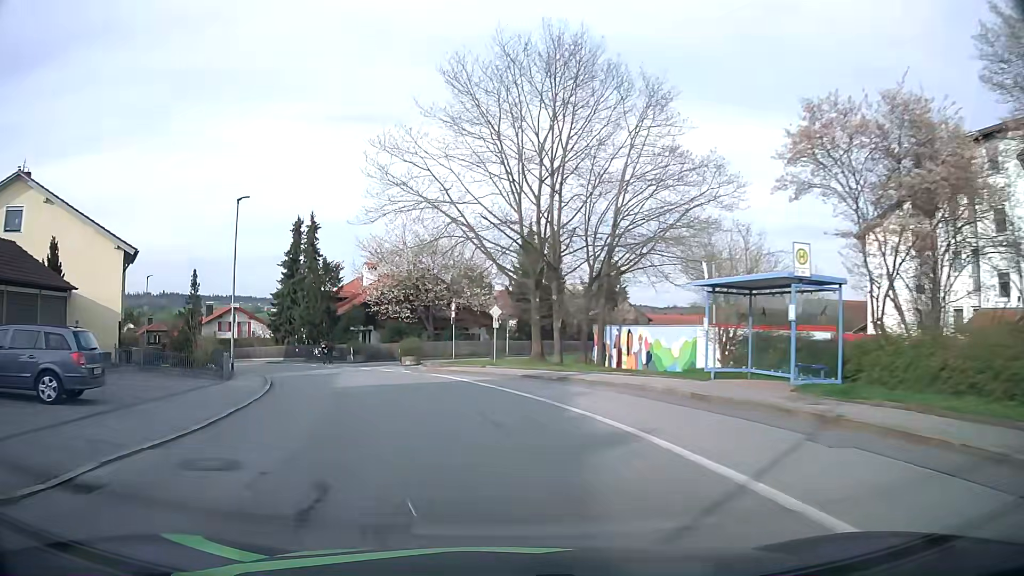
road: unclassified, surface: asphalt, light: Day
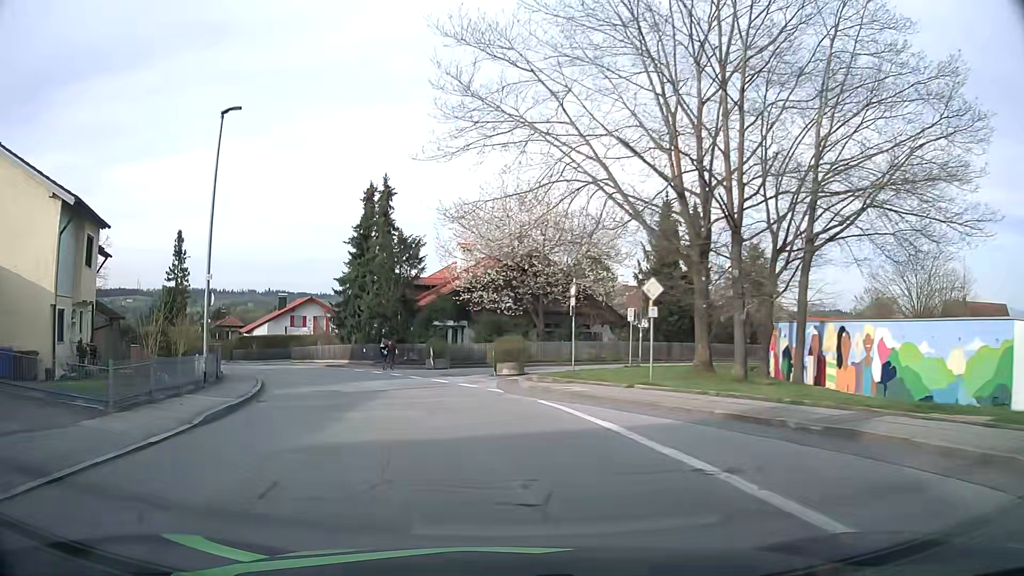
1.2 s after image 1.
(-1.1, +12.8) m; -9°
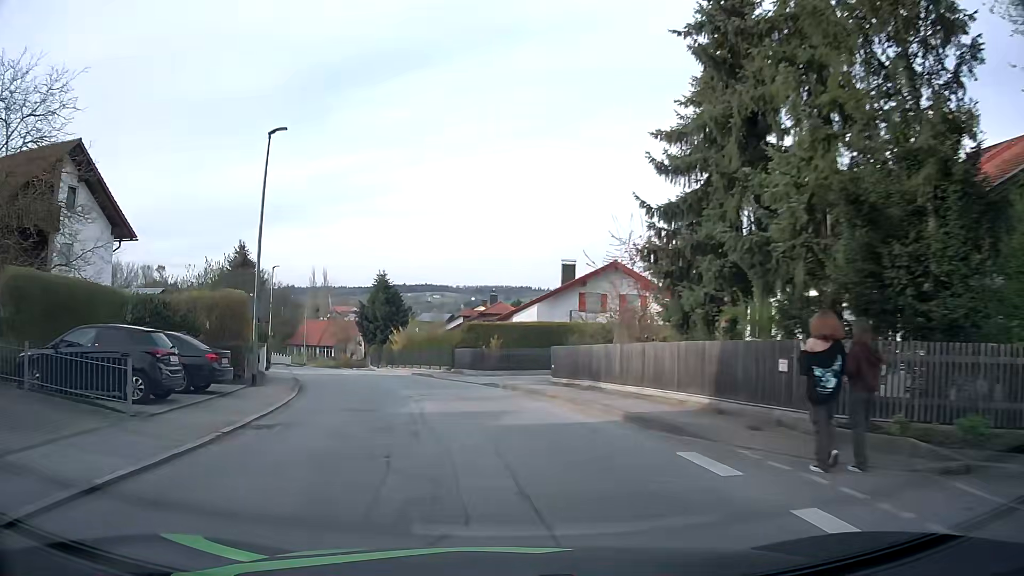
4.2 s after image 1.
(-7.5, +30.9) m; -27°
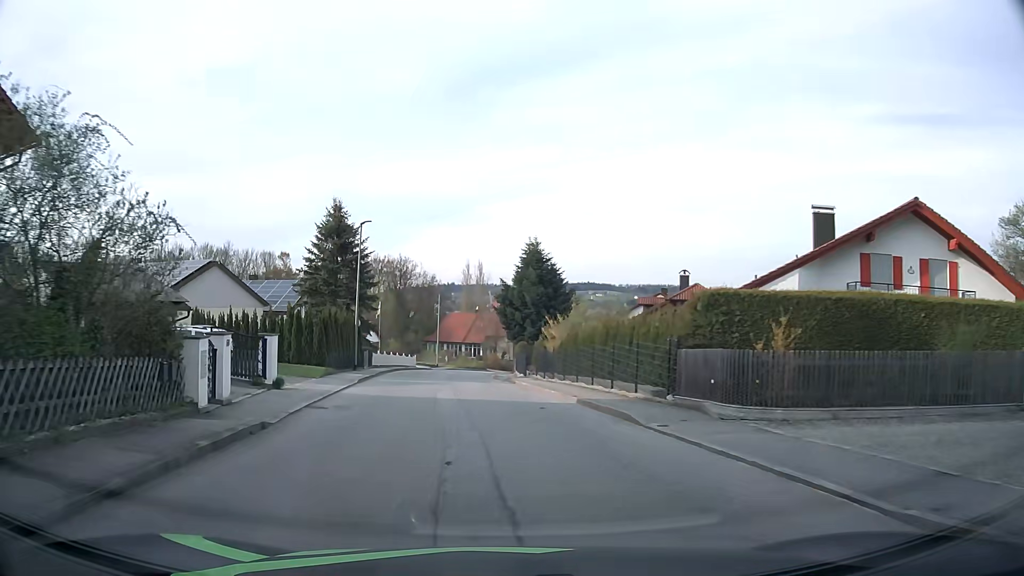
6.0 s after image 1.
(-2.5, +19.4) m; -13°
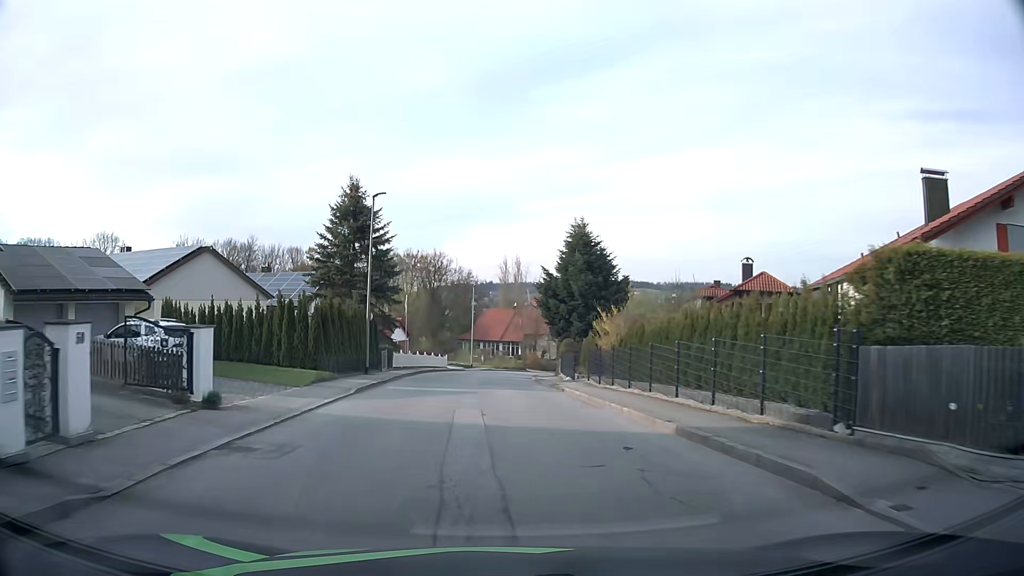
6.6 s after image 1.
(-0.3, +6.7) m; -4°
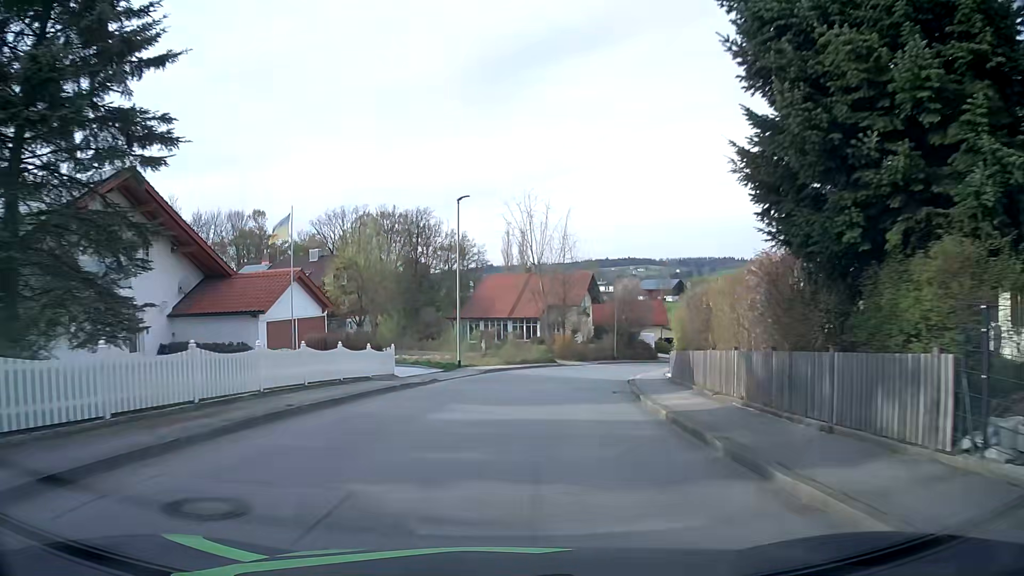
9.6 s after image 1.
(-0.9, +34.0) m; 0°
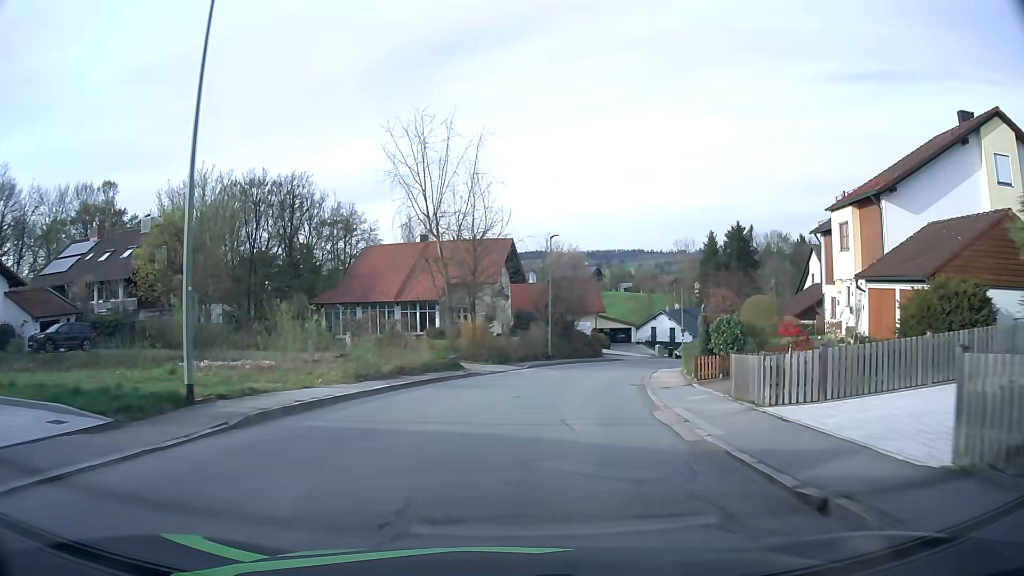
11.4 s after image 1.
(+1.2, +21.0) m; +8°
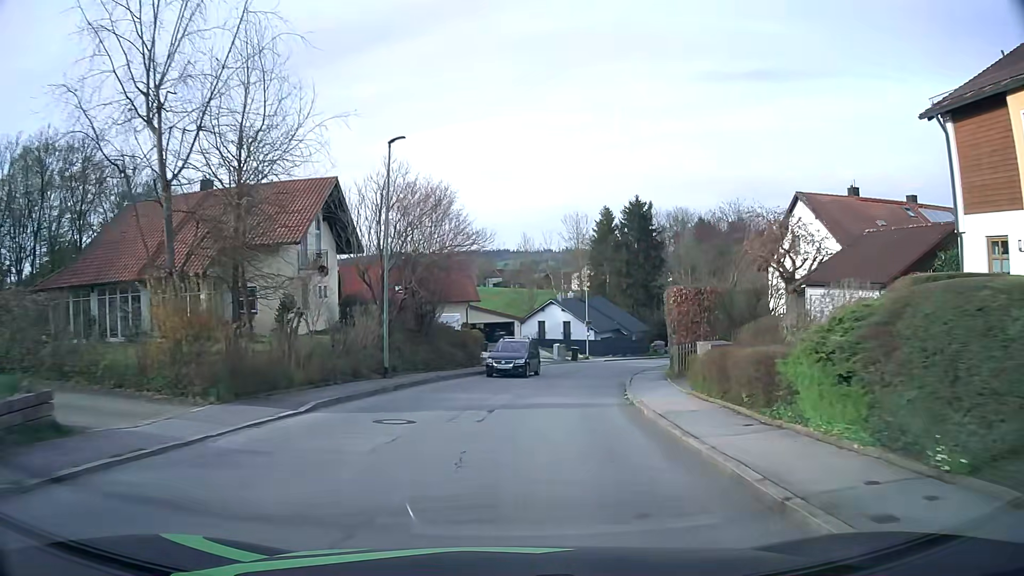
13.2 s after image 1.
(+1.9, +21.7) m; +11°
(0, +10) (+1, +20) (+3, +30) (+6, +39) (+9, +49) (+13, +58) (+18, +67) (+23, +75) (+29, +83) (+35, +91) m
